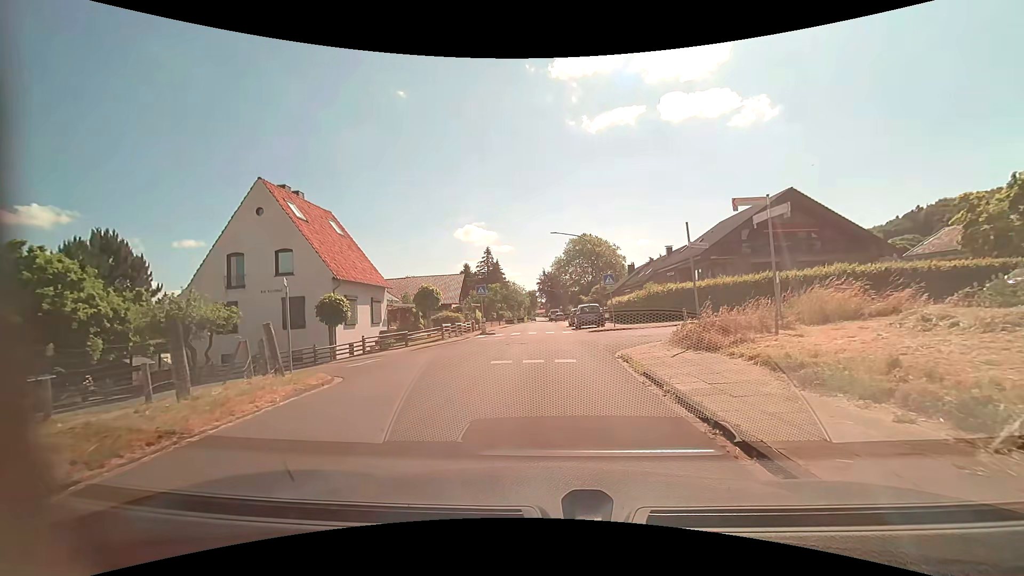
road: residential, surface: asphalt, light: Day
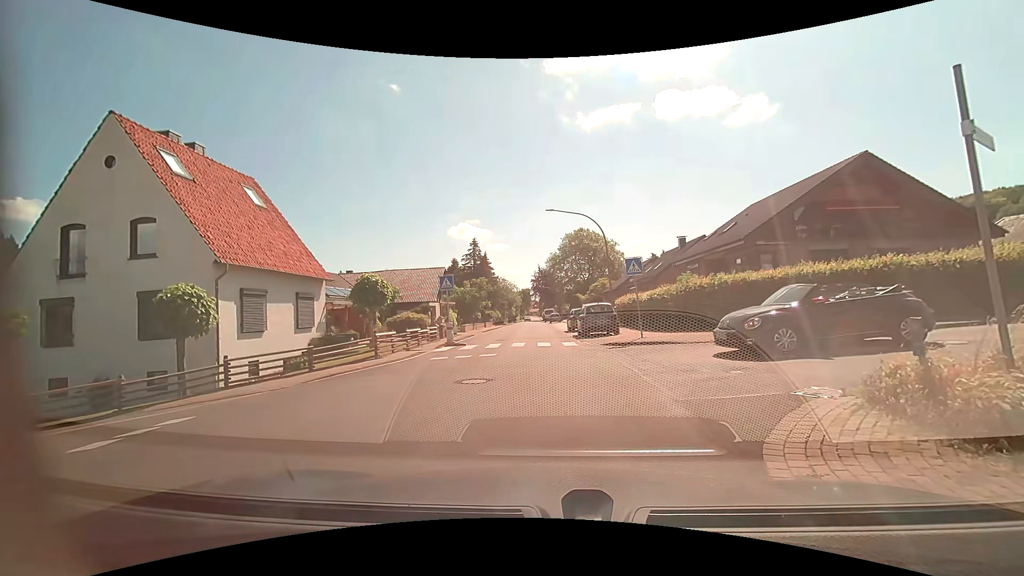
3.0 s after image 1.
(0.0, +9.0) m; 0°
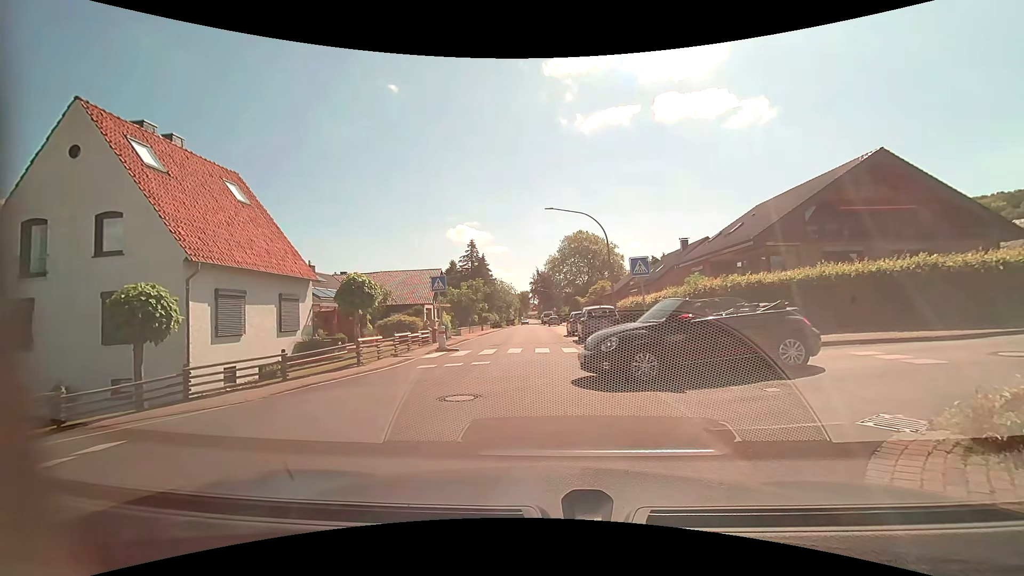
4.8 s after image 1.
(0.0, +1.4) m; 0°
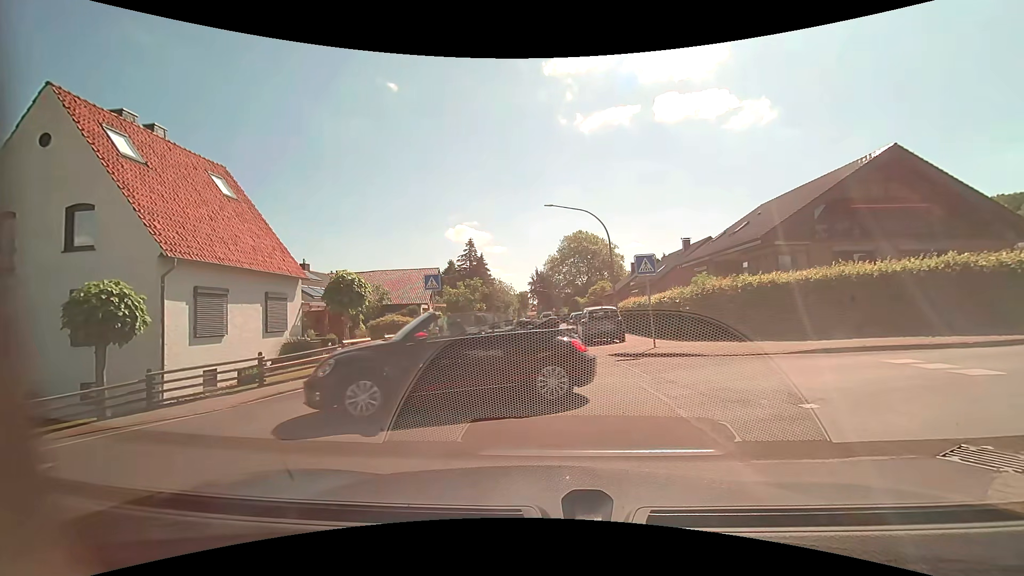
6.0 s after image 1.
(0.0, +1.1) m; 0°
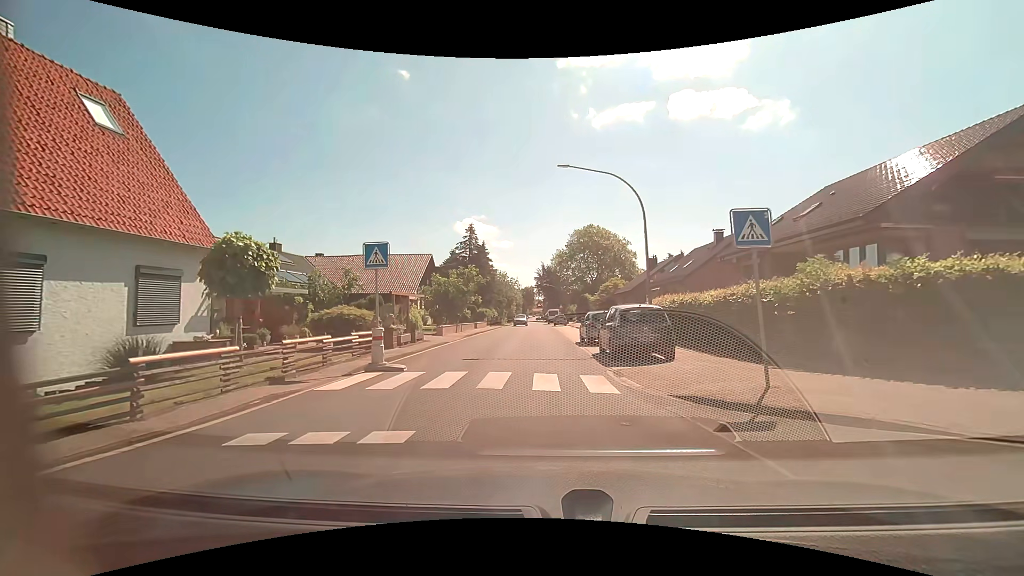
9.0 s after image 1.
(0.0, +7.7) m; 0°
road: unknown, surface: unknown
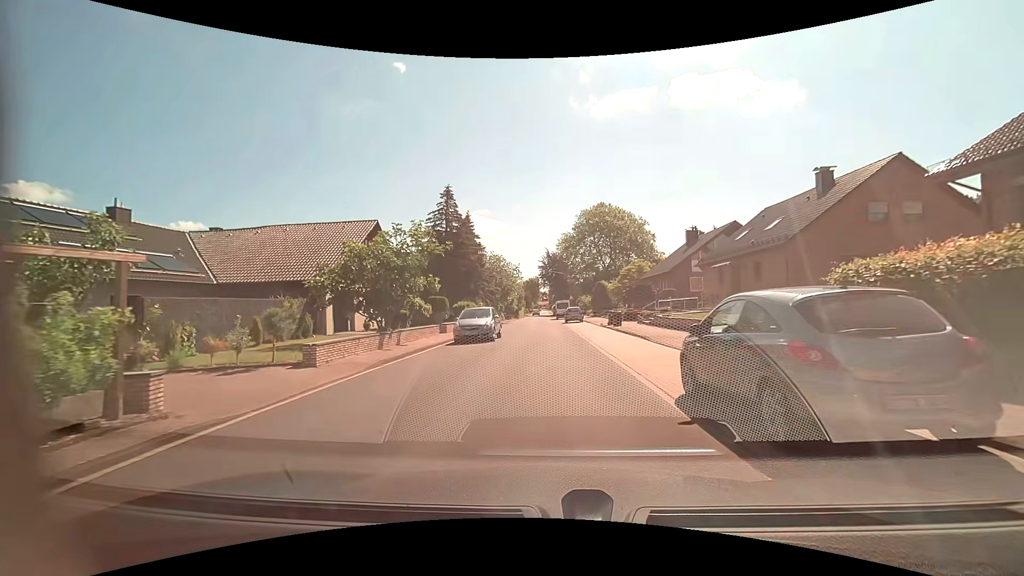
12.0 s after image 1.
(-0.2, +17.5) m; -1°
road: residential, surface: asphalt
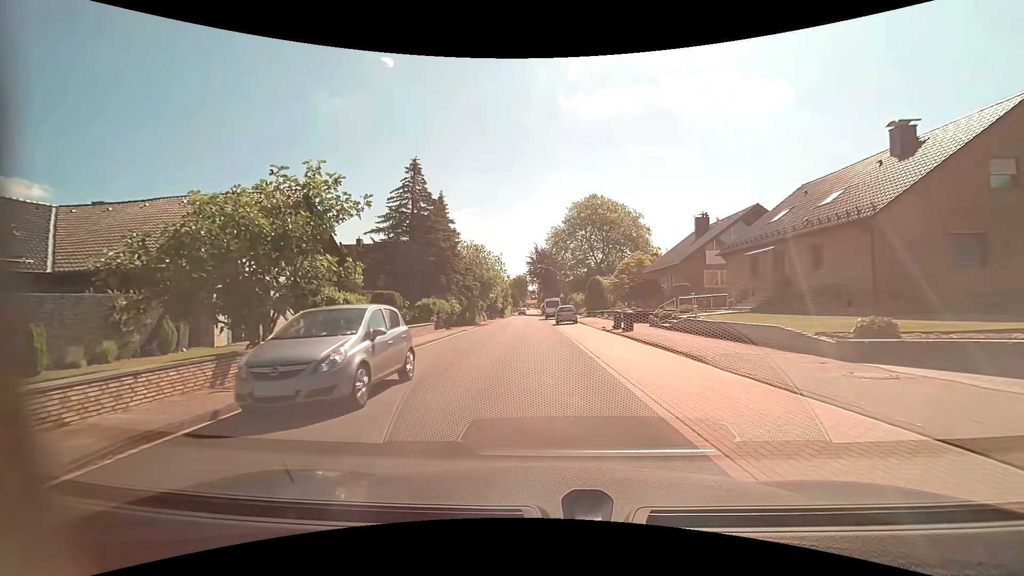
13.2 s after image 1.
(+0.1, +8.0) m; +1°
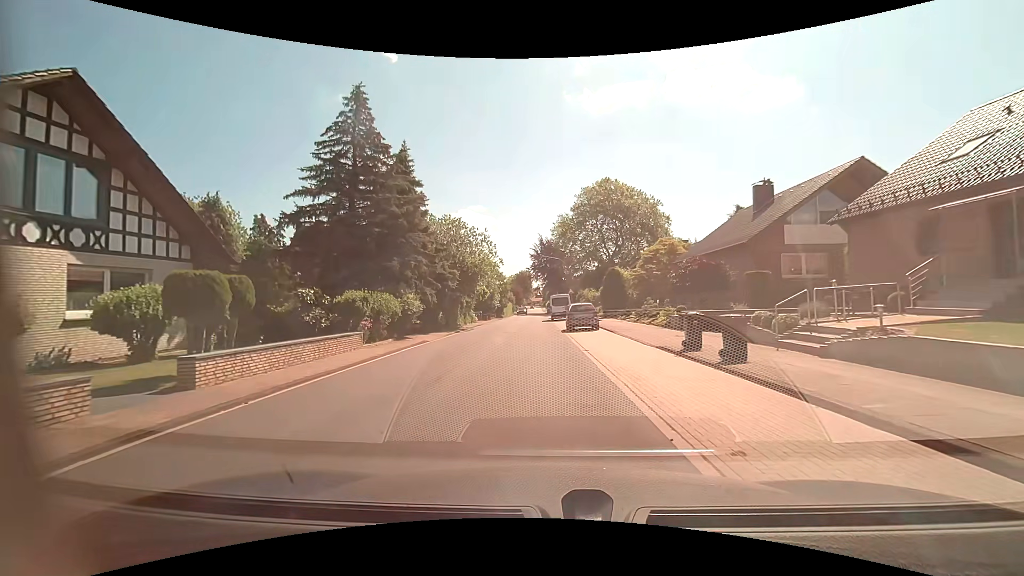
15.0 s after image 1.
(-0.1, +12.4) m; -1°
(0, +10) (-1, +20) (-1, +30) (-1, +40) (-1, +50) (-2, +60) (-2, +70) (-1, +80) (-2, +90) (-2, +100) m
